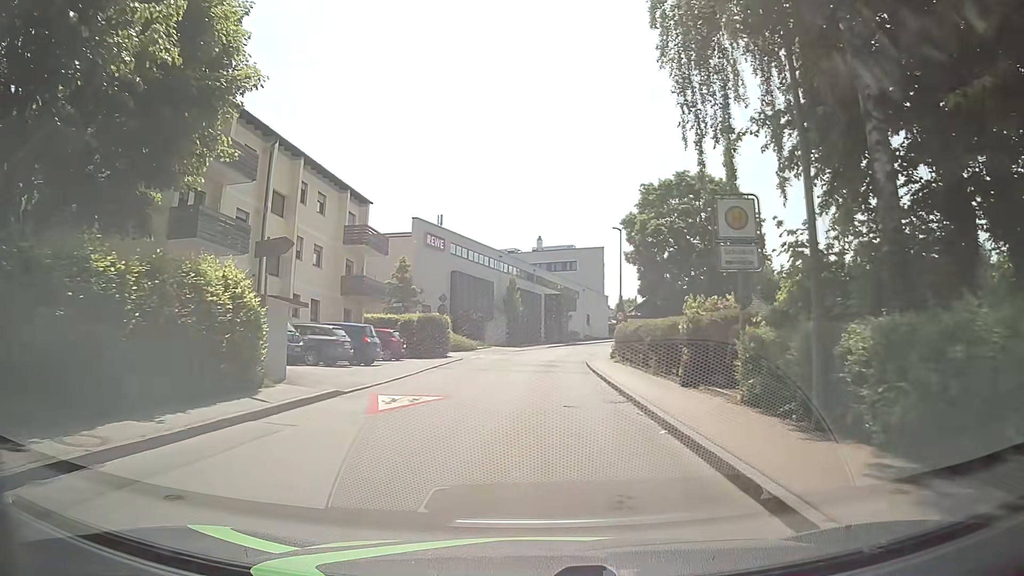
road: unclassified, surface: asphalt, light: Day
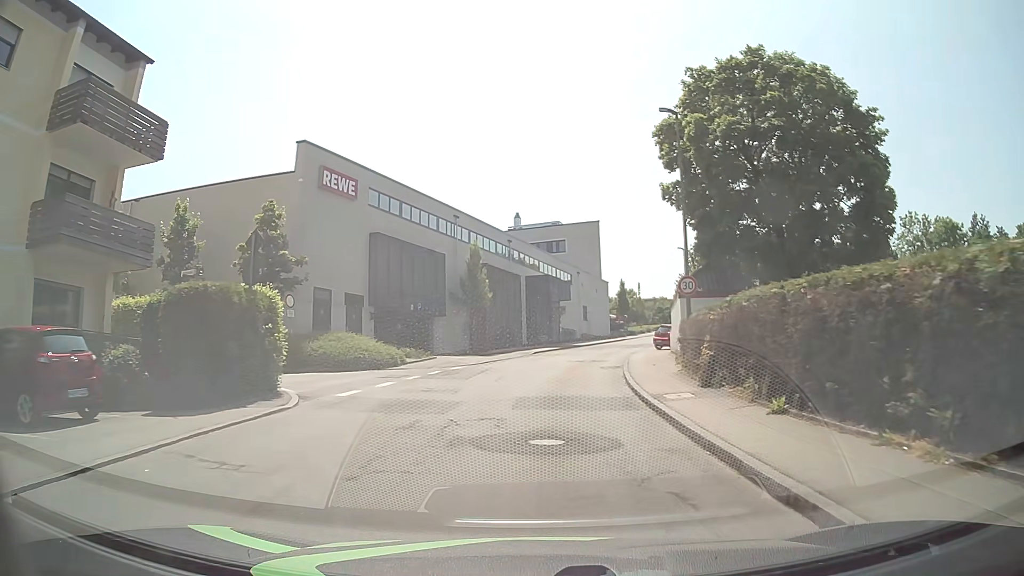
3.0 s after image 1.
(0.0, +23.3) m; +1°
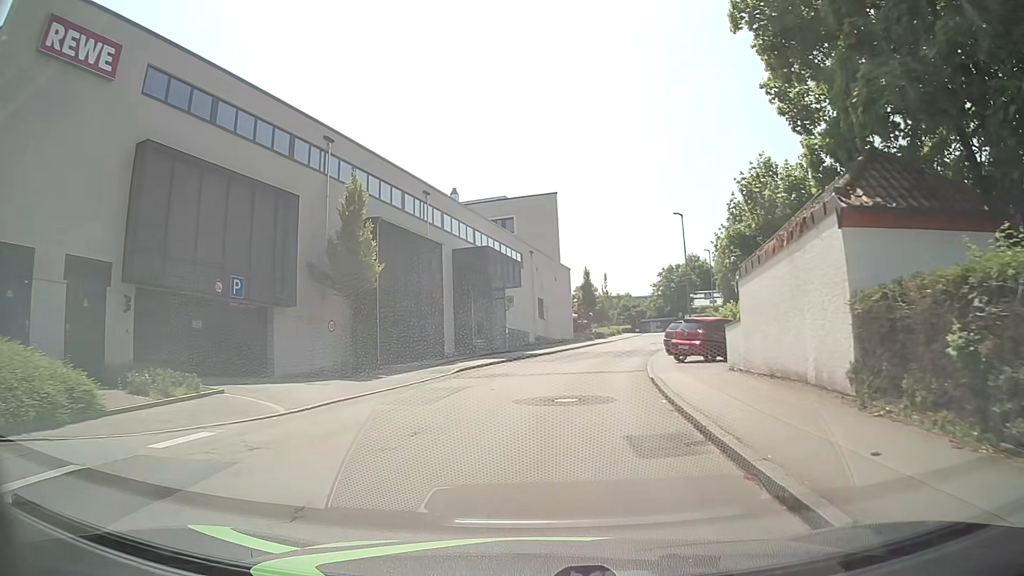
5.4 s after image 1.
(+0.6, +18.6) m; +4°
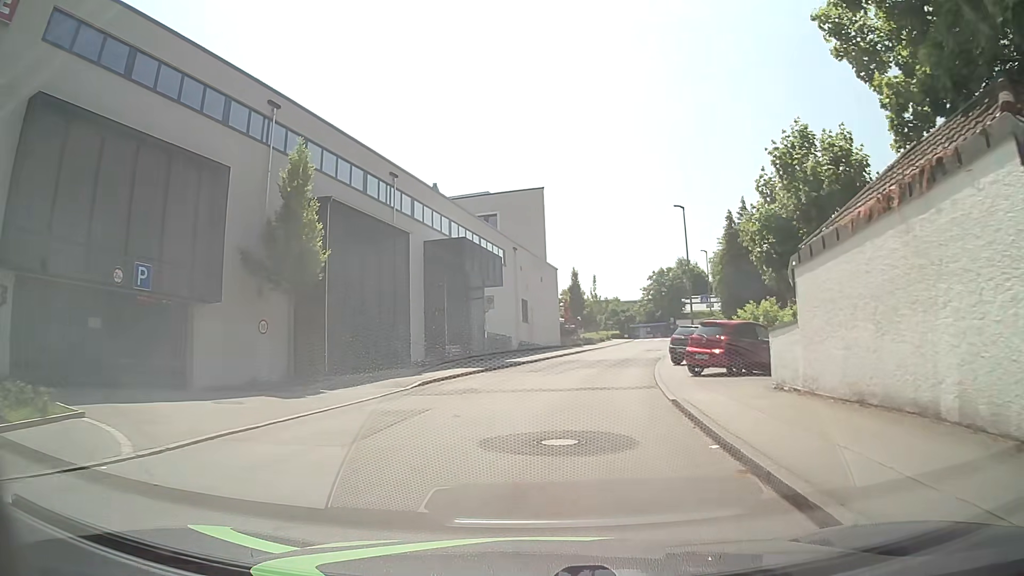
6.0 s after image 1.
(+0.1, +4.6) m; +1°
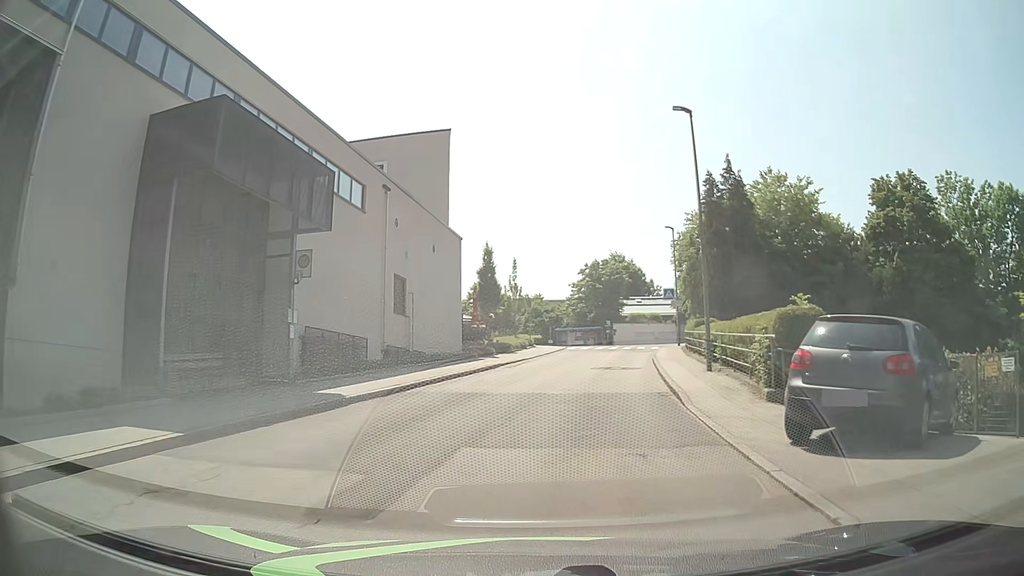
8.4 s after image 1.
(+1.2, +18.3) m; +8°
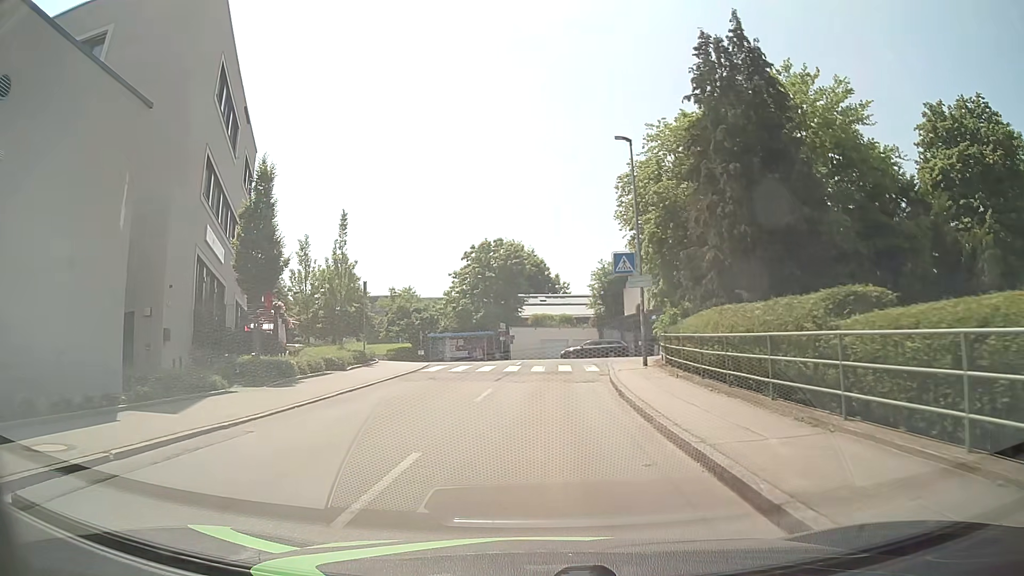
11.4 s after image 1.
(+2.0, +22.9) m; +9°
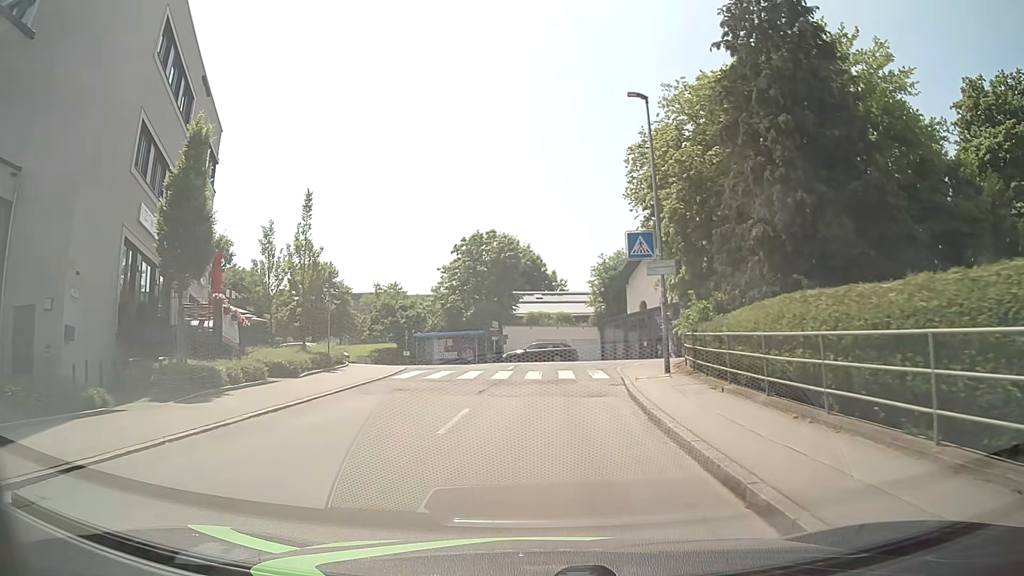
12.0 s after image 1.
(0.0, +4.6) m; 0°
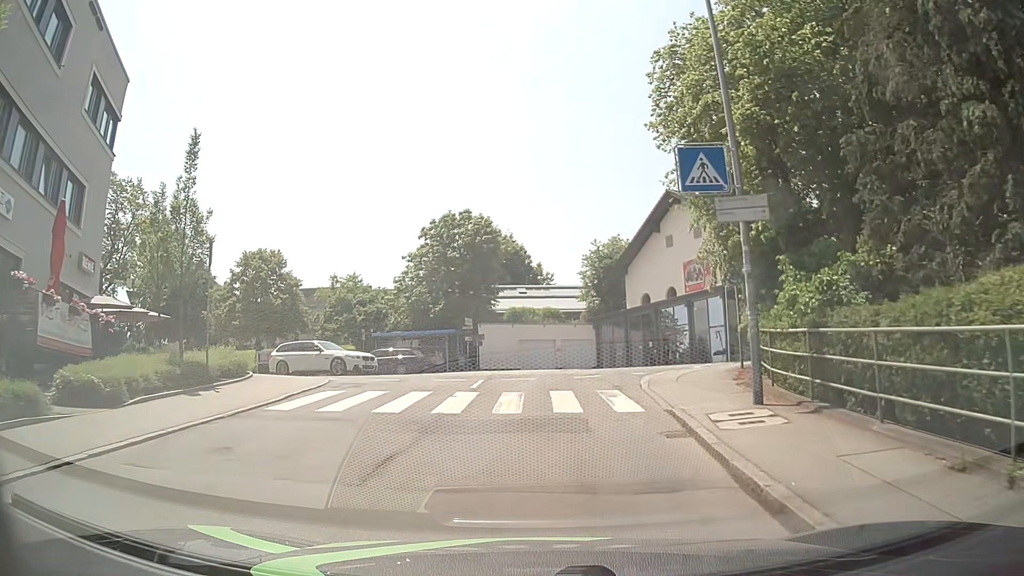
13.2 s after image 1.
(+0.2, +8.5) m; +2°
